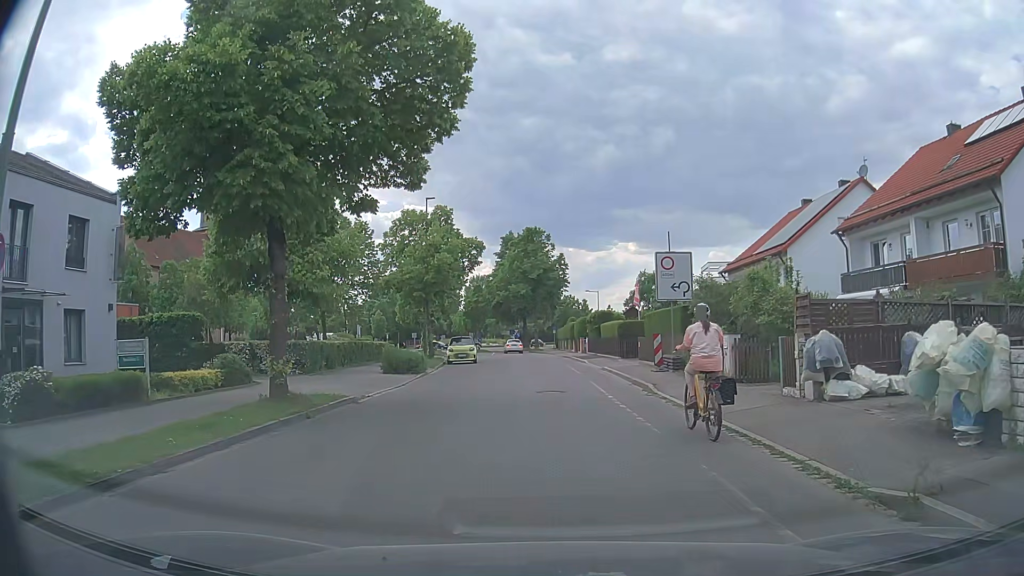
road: residential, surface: asphalt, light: Day
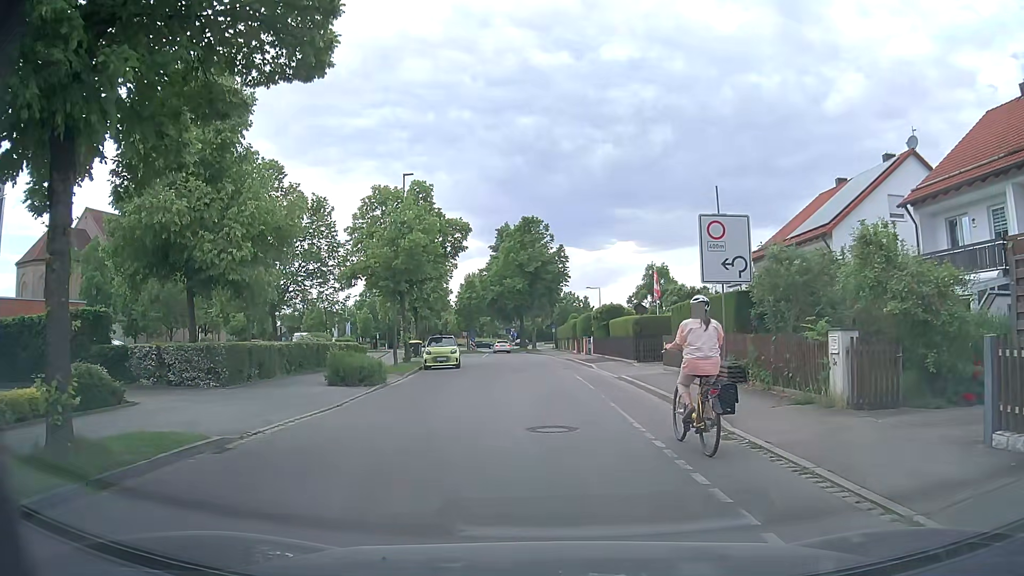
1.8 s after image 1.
(-0.1, +6.9) m; -1°
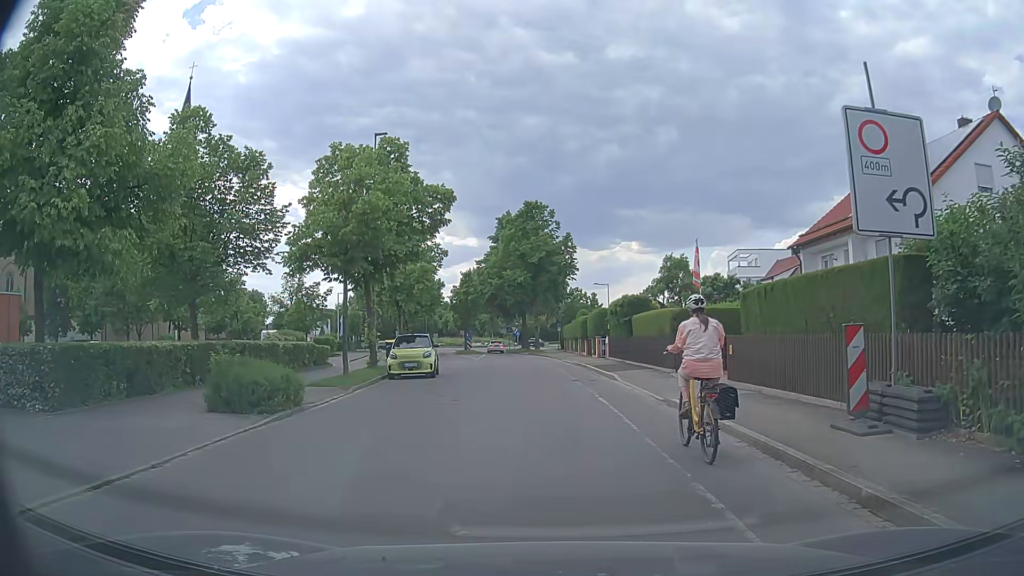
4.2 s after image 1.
(0.0, +7.9) m; 0°
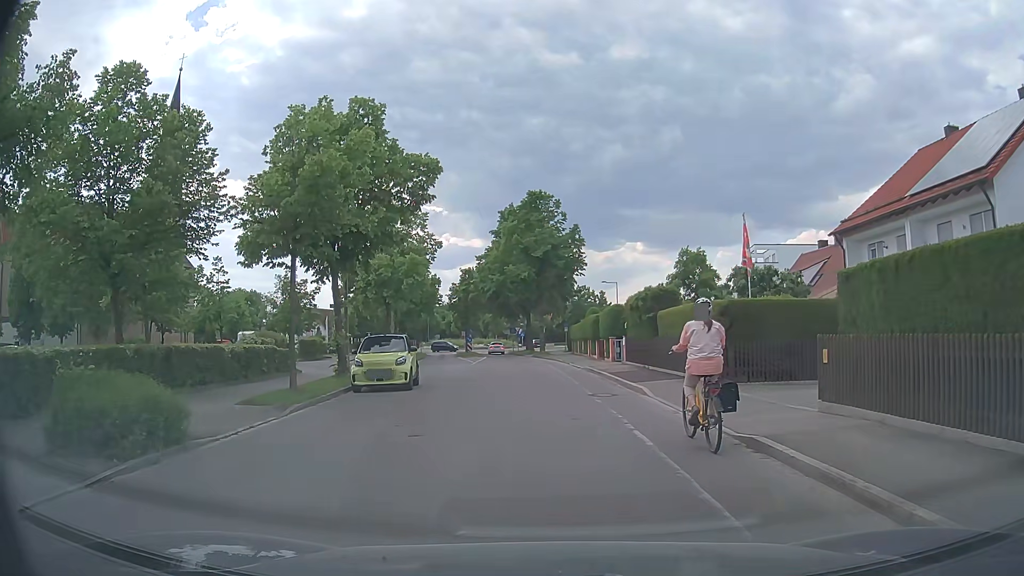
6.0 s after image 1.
(-0.1, +5.1) m; -1°
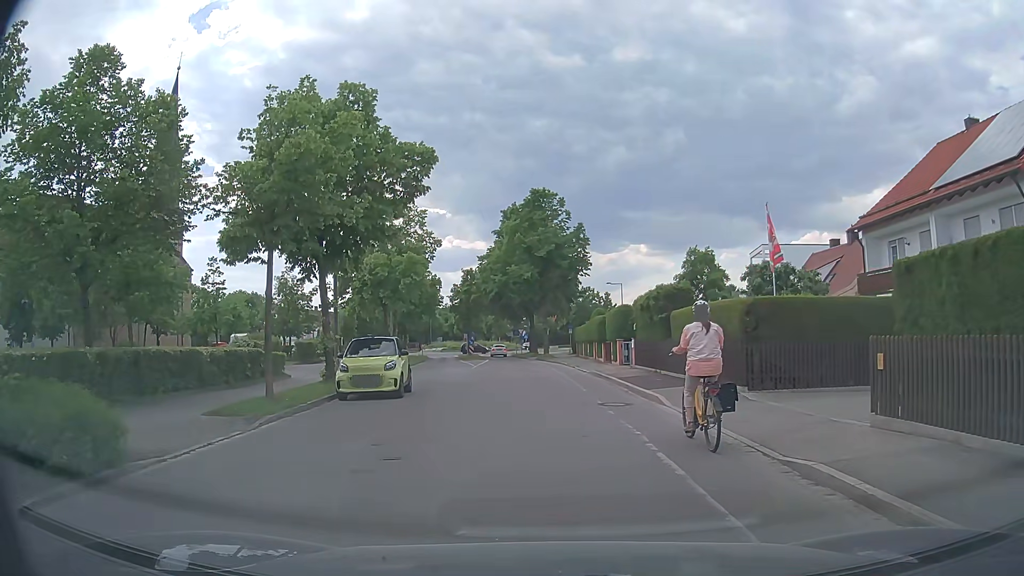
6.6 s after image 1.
(0.0, +1.8) m; -1°
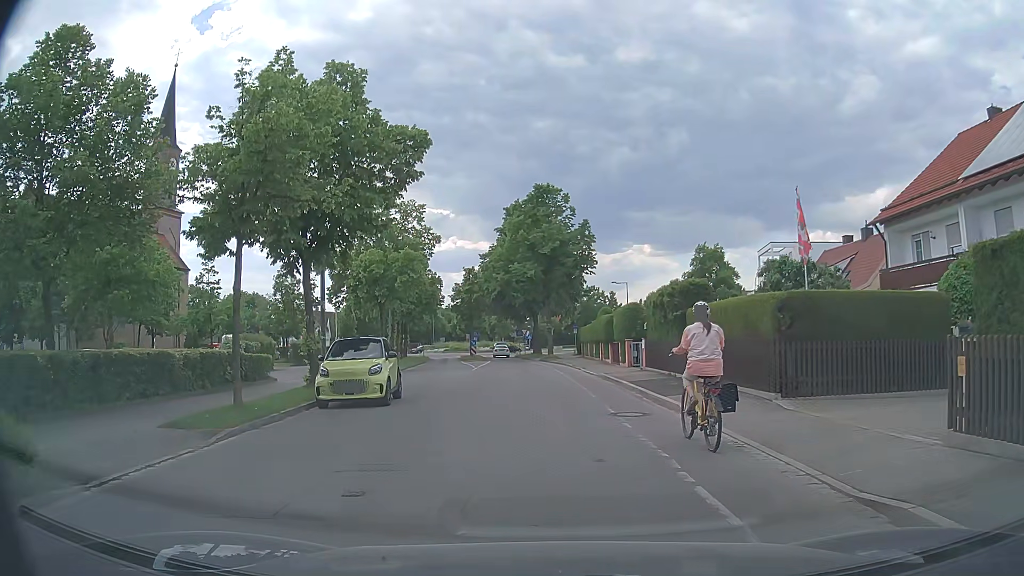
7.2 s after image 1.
(0.0, +1.9) m; +1°
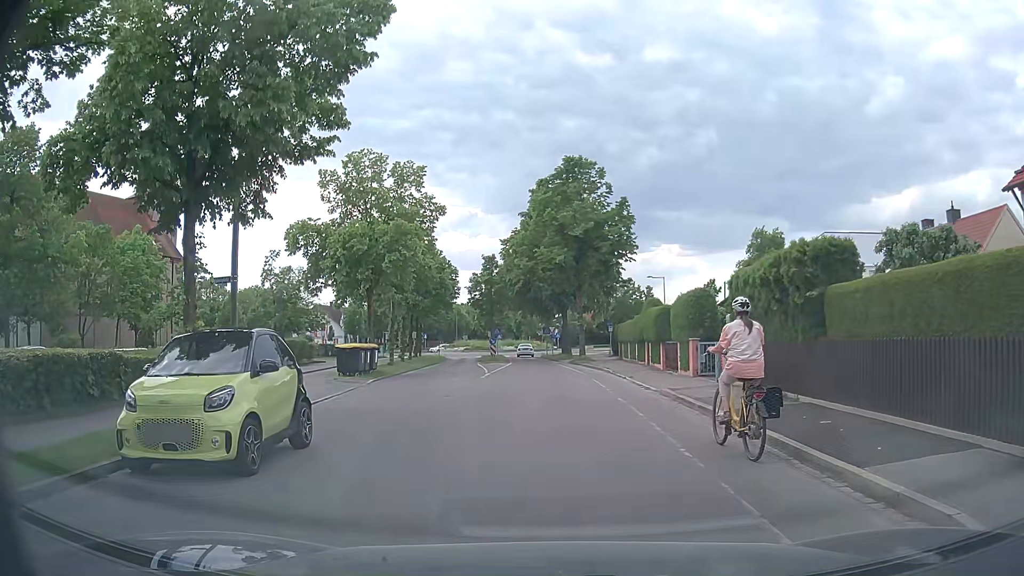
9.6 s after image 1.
(-0.2, +8.5) m; -2°
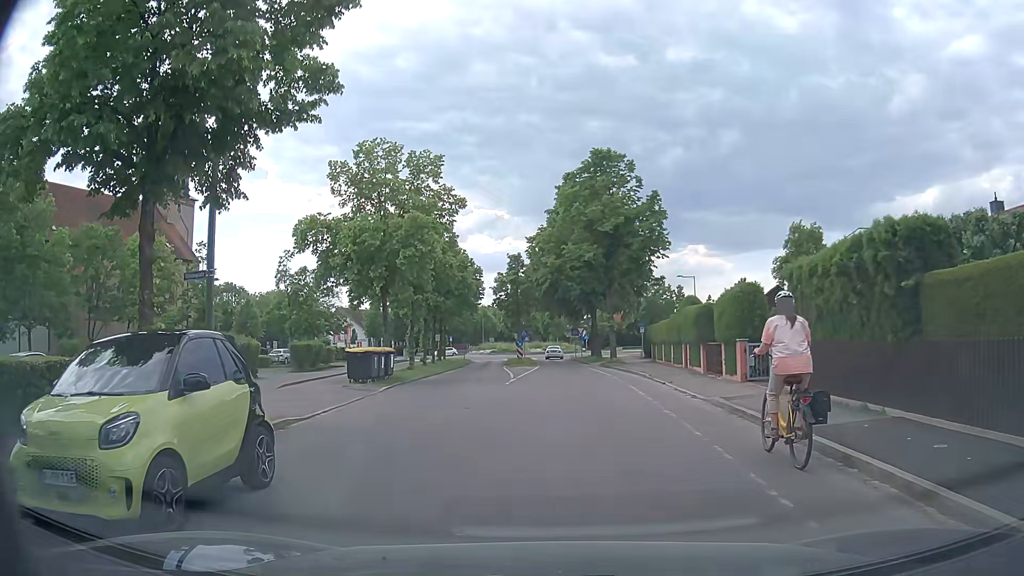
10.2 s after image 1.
(0.0, +2.4) m; -2°
